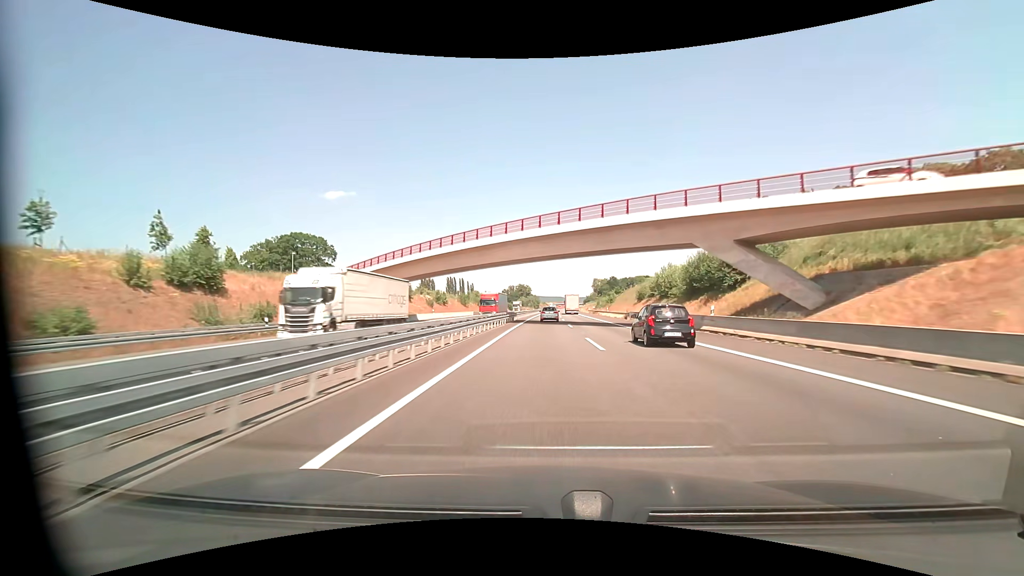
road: motorway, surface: asphalt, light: Day
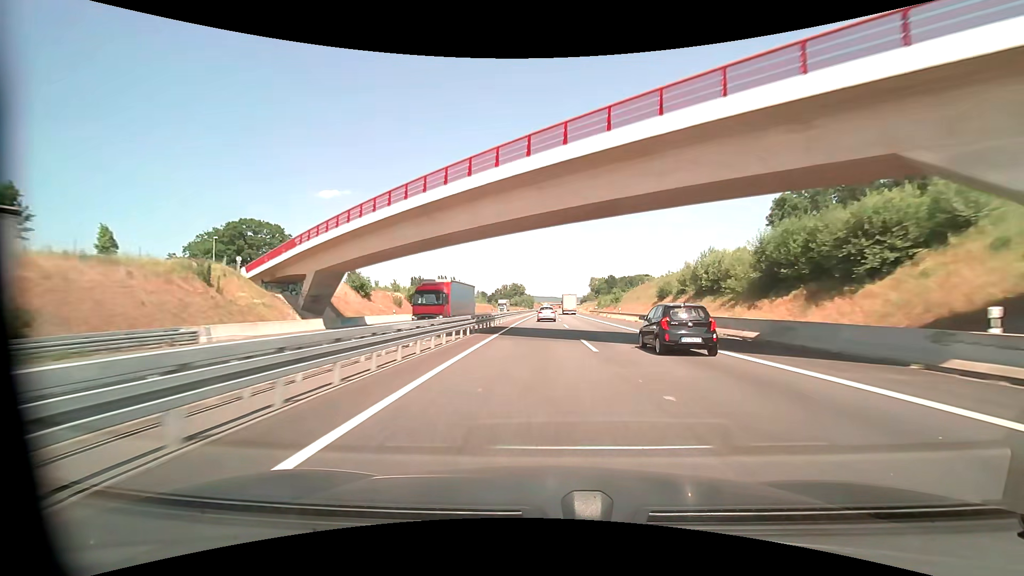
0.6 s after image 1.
(+0.1, +18.8) m; +1°
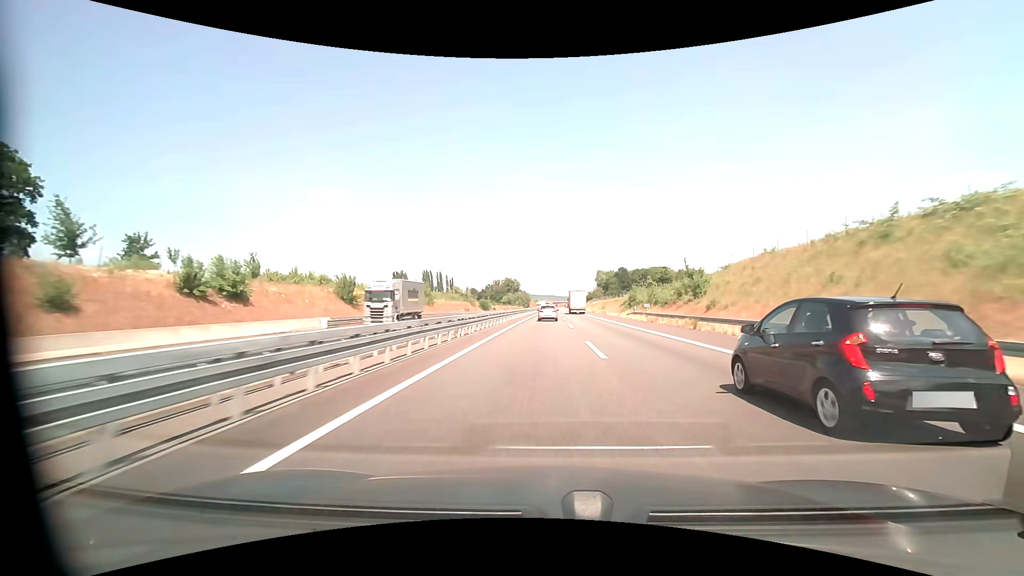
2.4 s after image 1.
(+0.1, +57.0) m; 0°
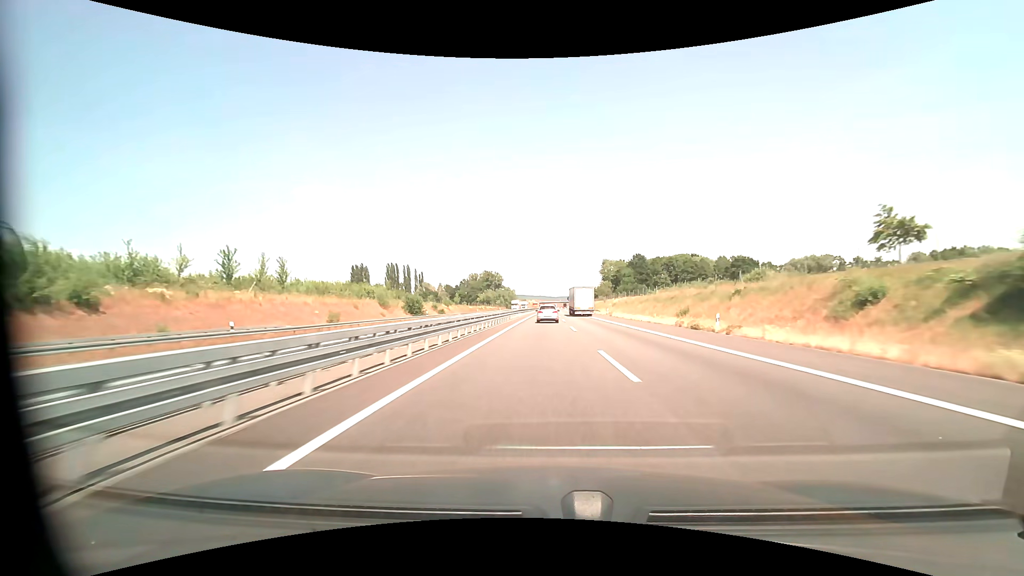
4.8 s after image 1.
(+0.7, +76.6) m; +1°
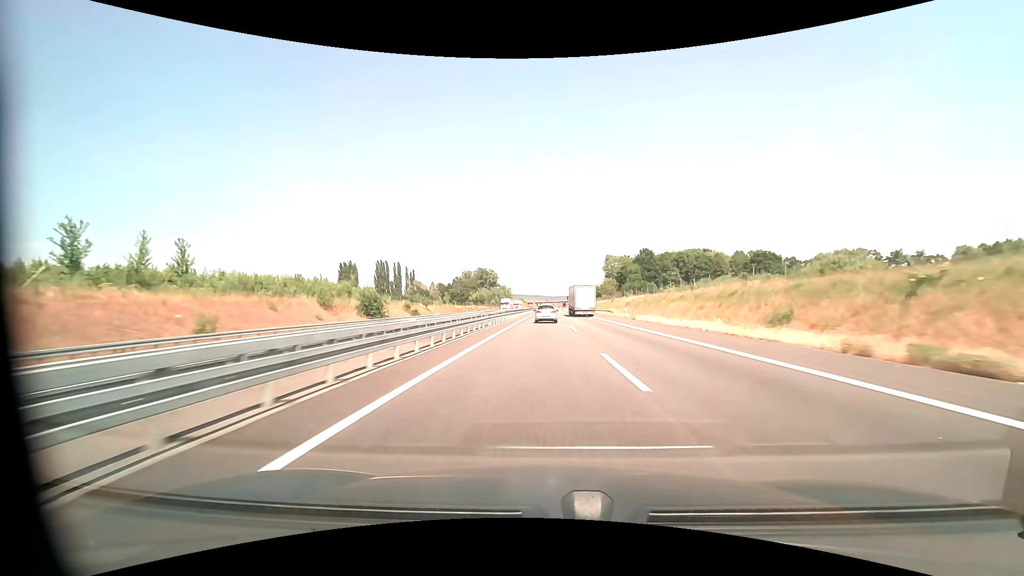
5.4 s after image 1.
(0.0, +19.1) m; 0°
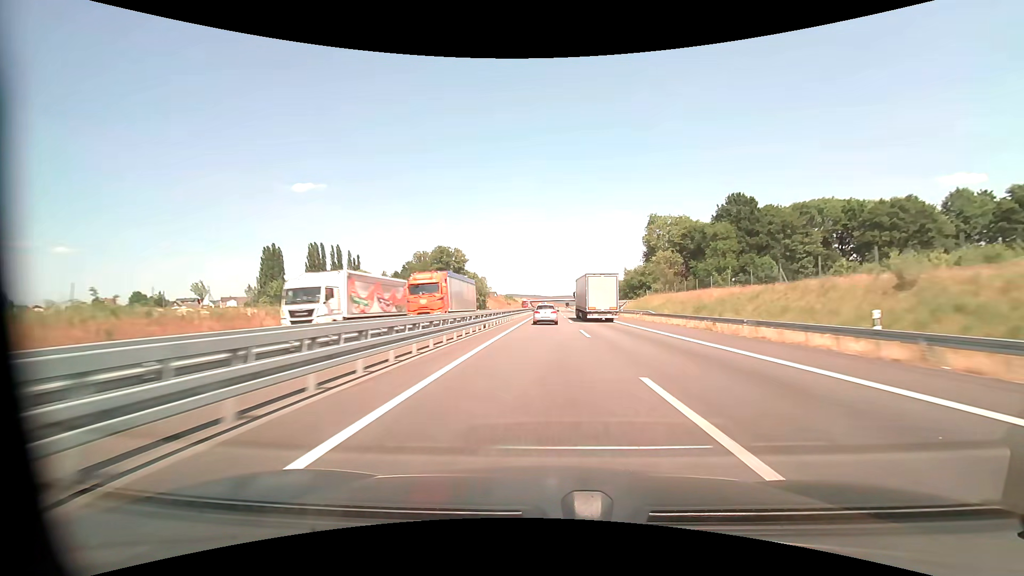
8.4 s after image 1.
(+0.4, +95.4) m; 0°
(0, +10) (0, +20) (0, +30) (0, +40) (0, +50) (0, +60) (0, +70) (0, +80) (+1, +90) (+1, +100) m
